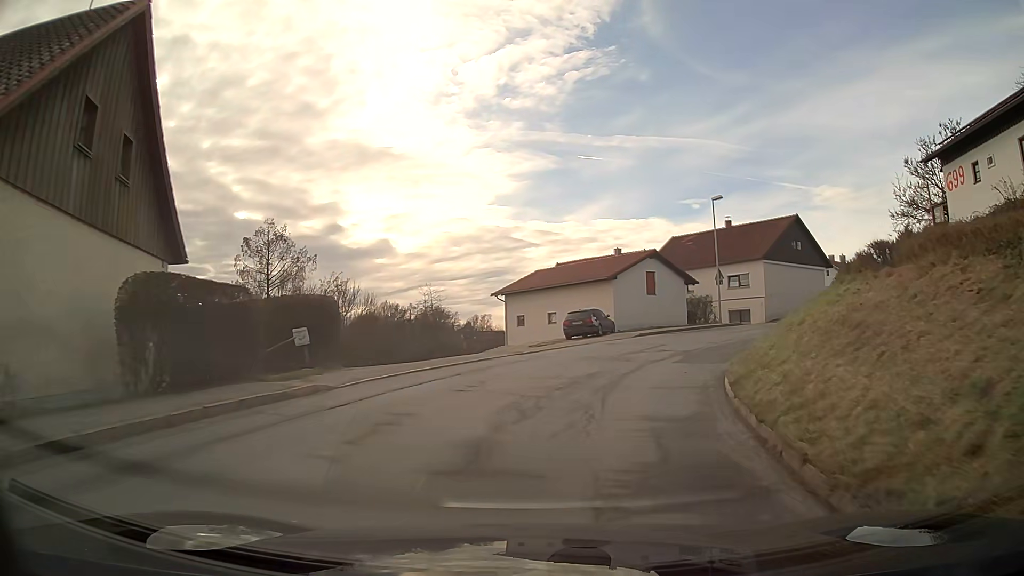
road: secondary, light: Day
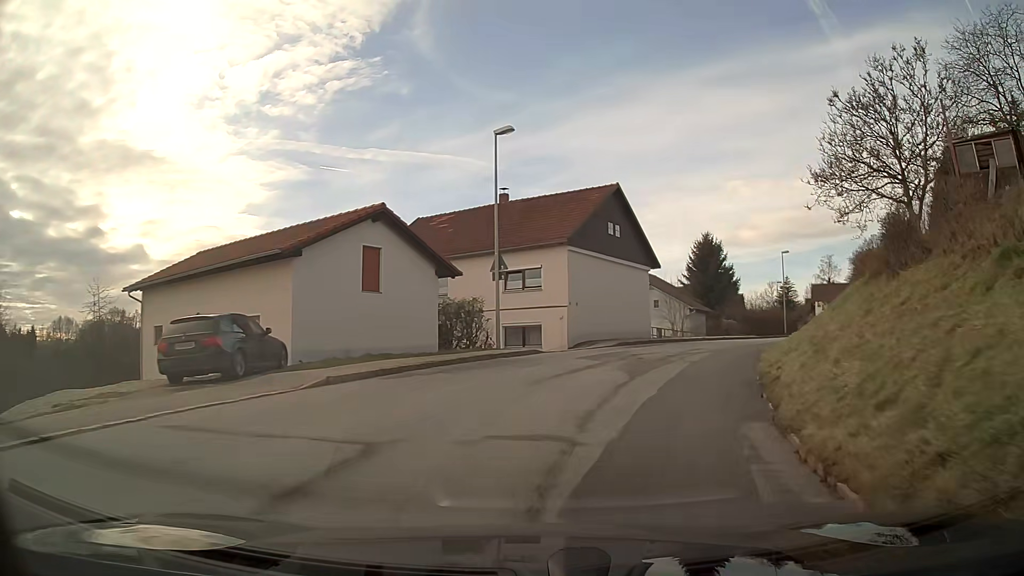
(+3.6, +18.9) m; +23°
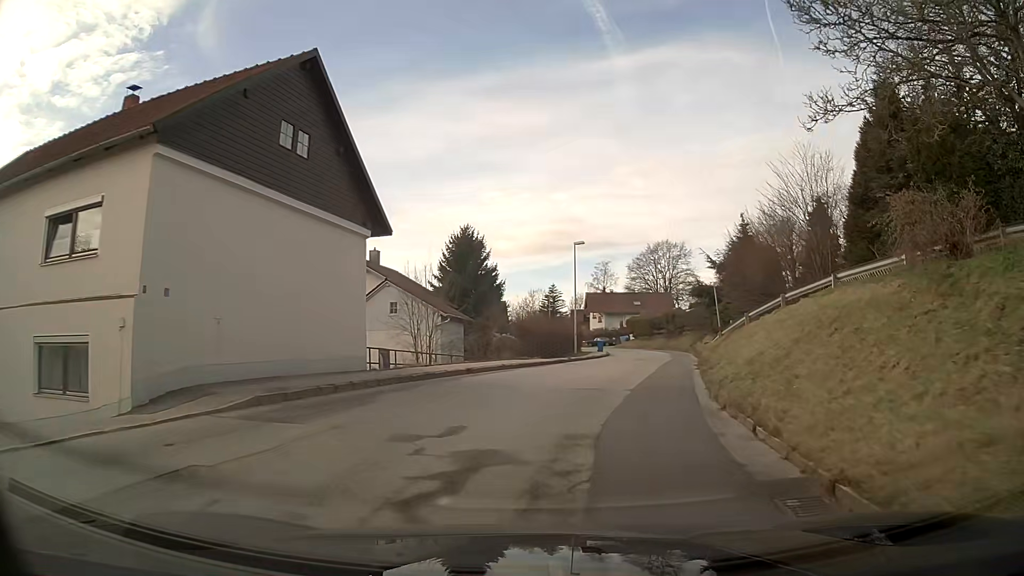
(+3.4, +18.4) m; +20°
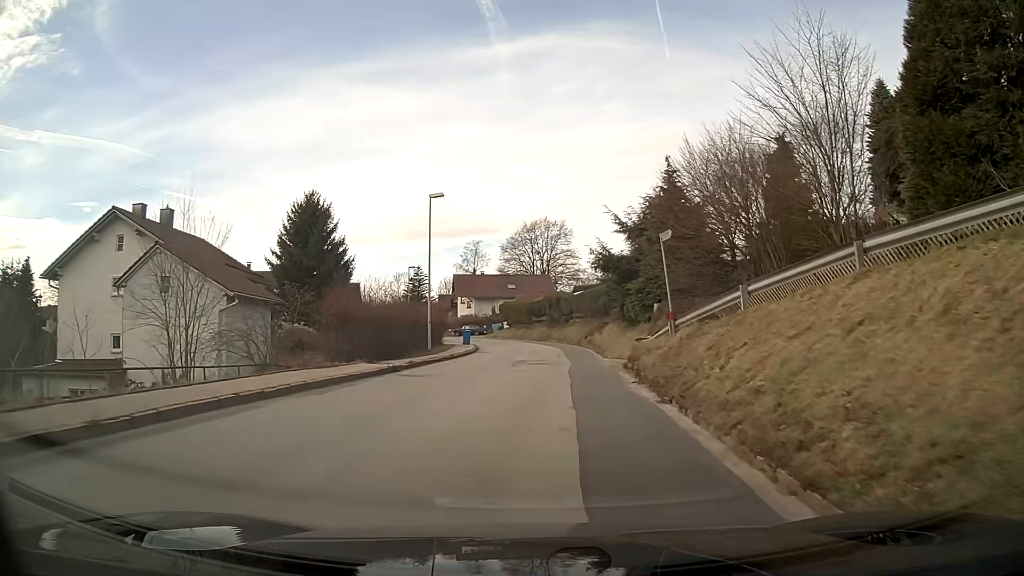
(+1.4, +14.3) m; +10°
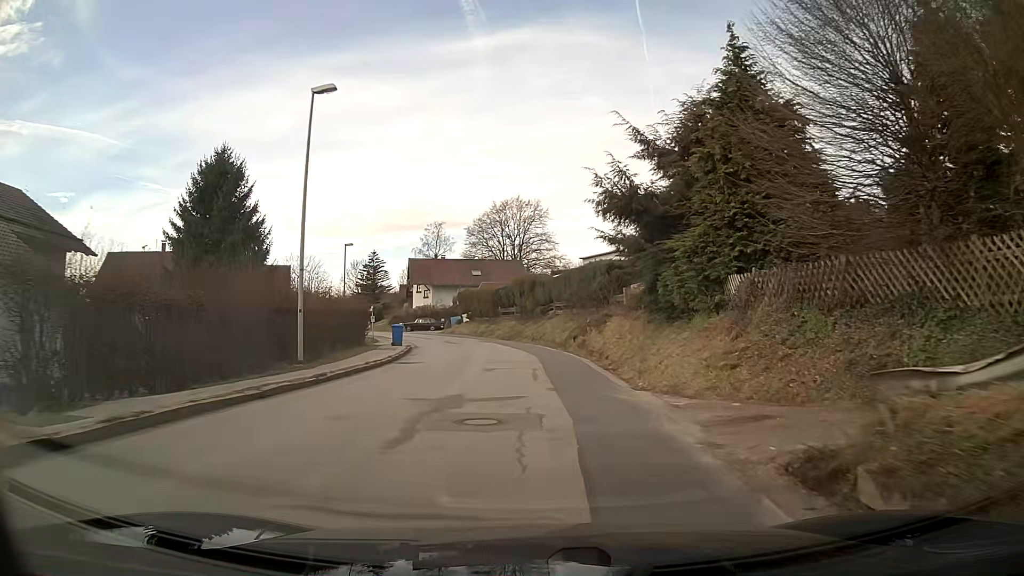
(+0.3, +16.3) m; +2°
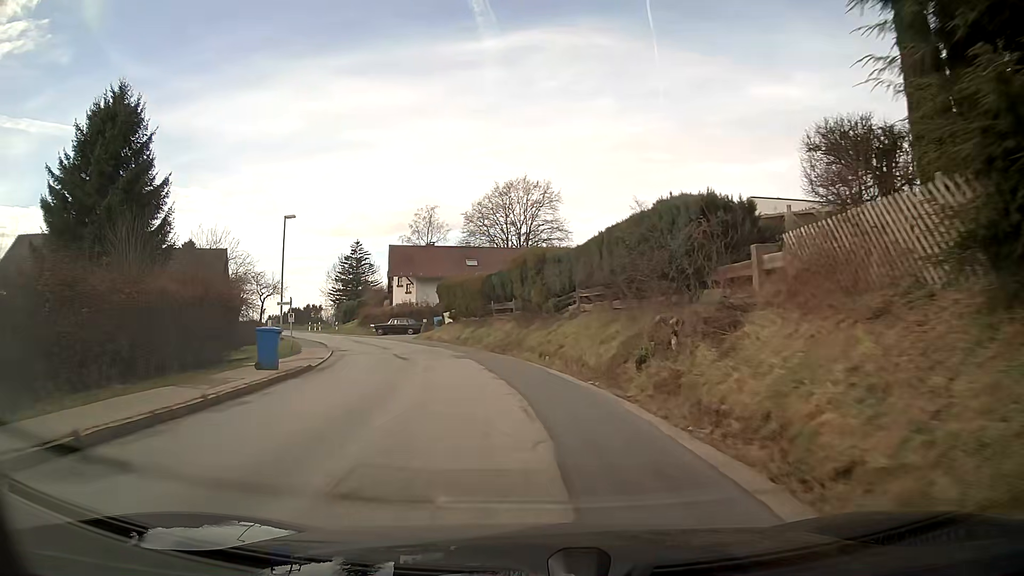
(-0.1, +17.7) m; -2°
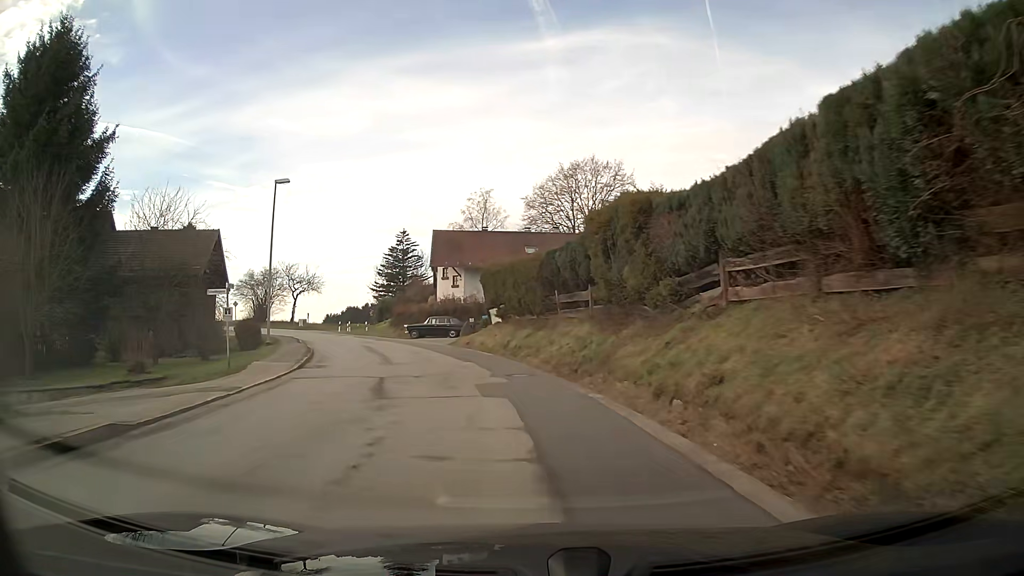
(-0.6, +12.4) m; -6°
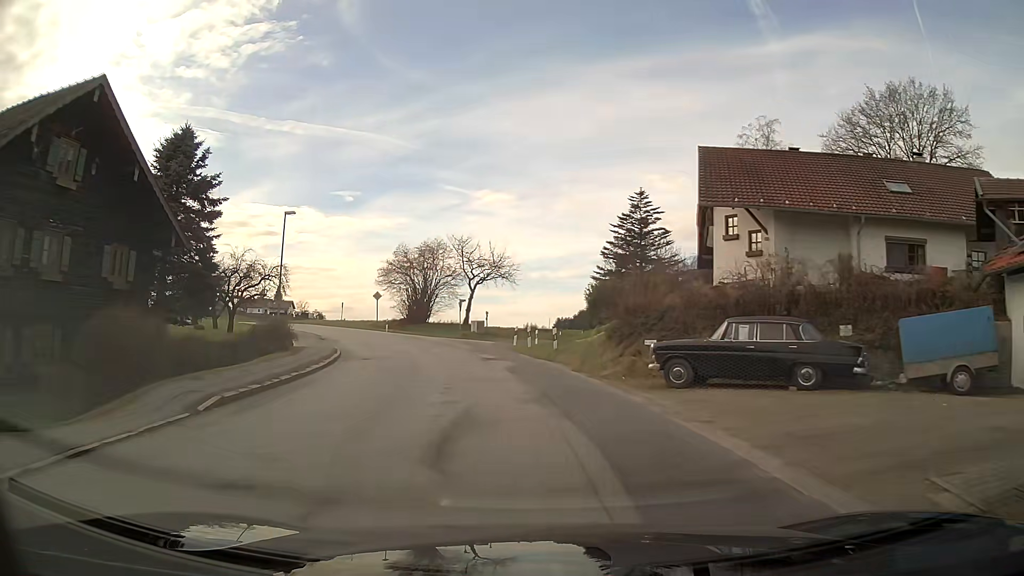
(-5.7, +31.8) m; -20°
(0, +10) (-2, +20) (-4, +30) (-7, +39) (-11, +48) (-16, +57) (-22, +65) (-29, +72) (-36, +79) (-43, +86) m
